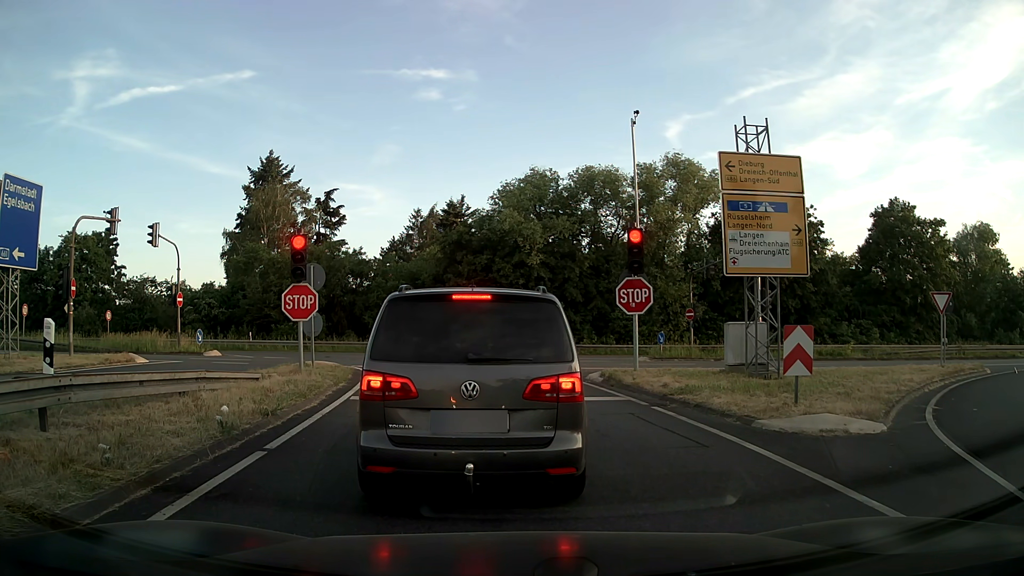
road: motorway_link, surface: asphalt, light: Day
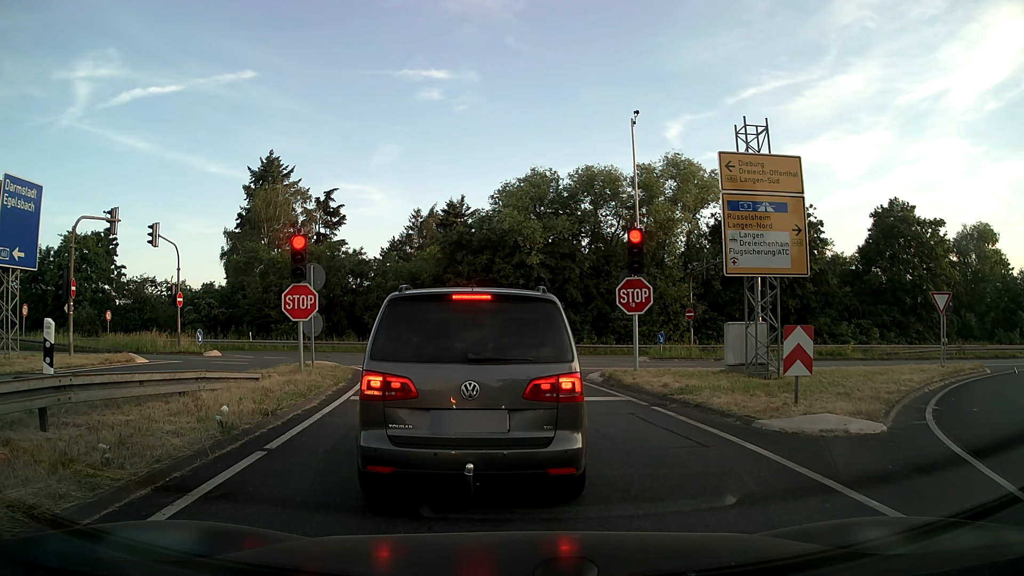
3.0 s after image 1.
(0.0, 0.0) m; 0°
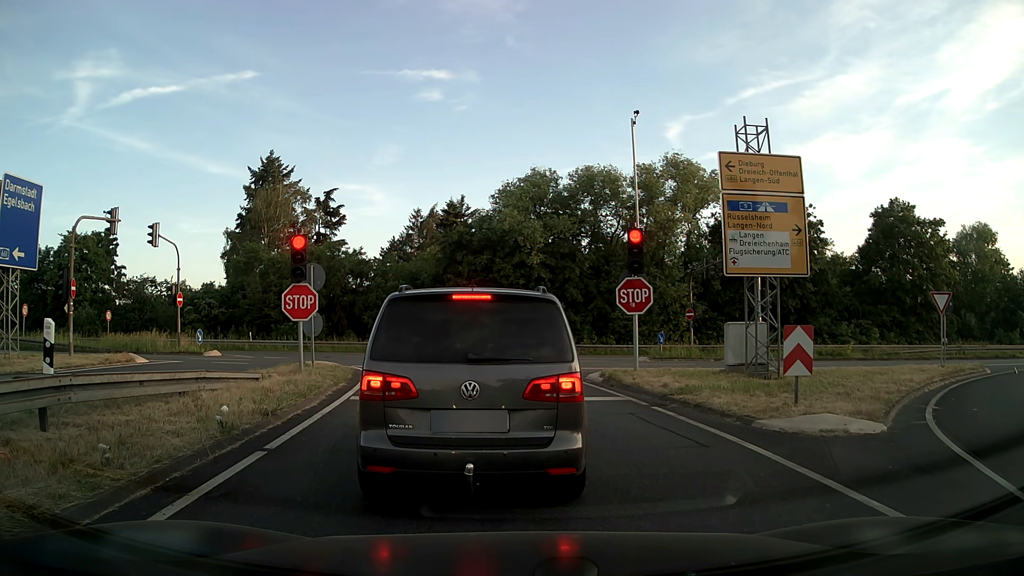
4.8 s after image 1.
(0.0, 0.0) m; 0°
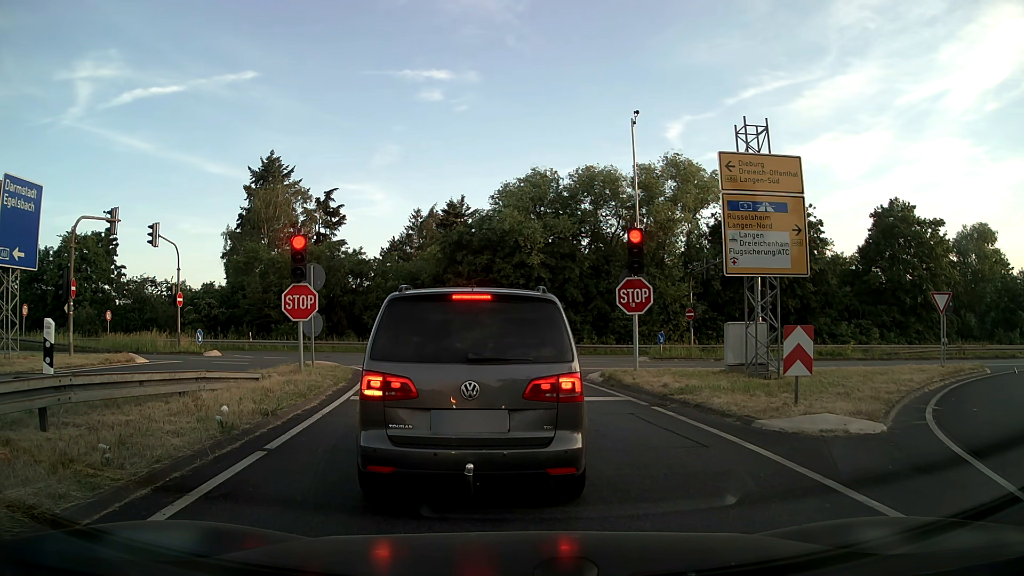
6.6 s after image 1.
(0.0, 0.0) m; 0°
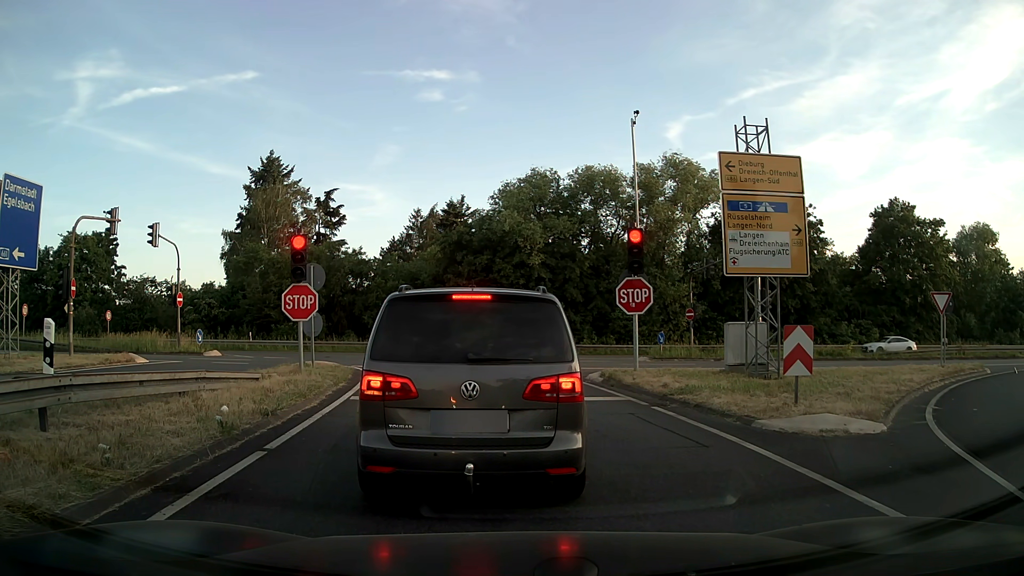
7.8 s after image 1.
(0.0, 0.0) m; 0°
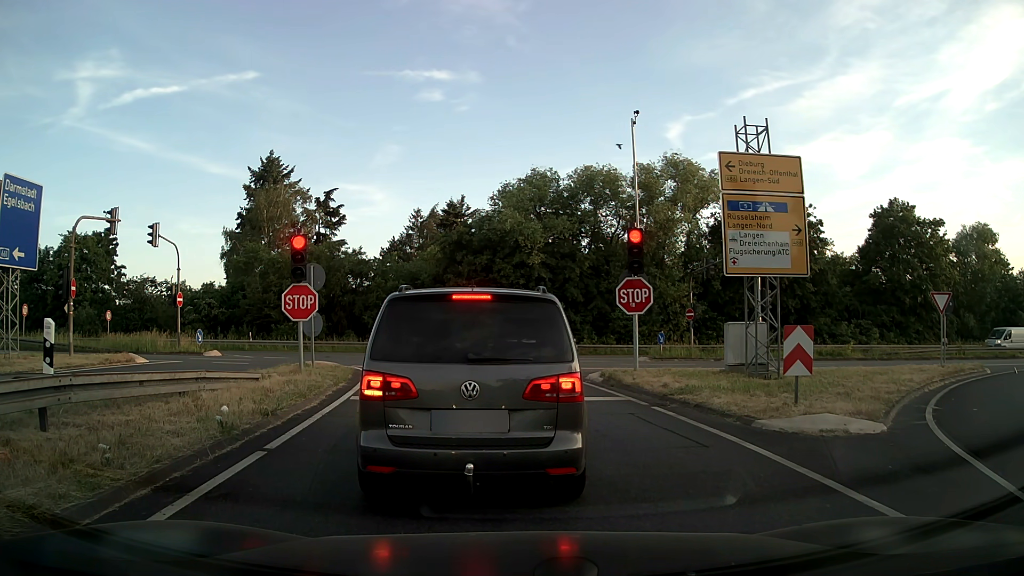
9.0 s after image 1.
(0.0, 0.0) m; 0°
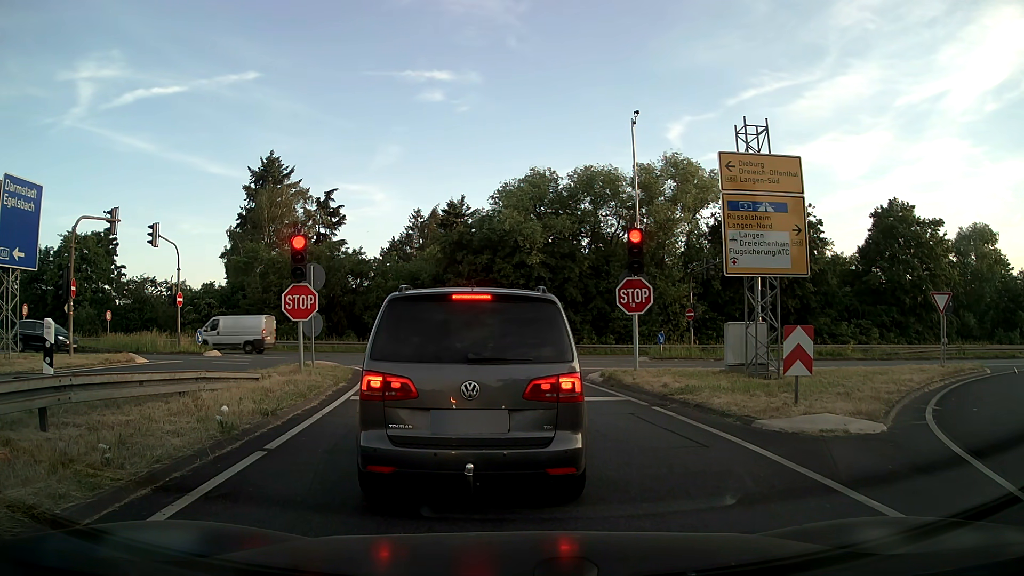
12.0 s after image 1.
(0.0, 0.0) m; 0°
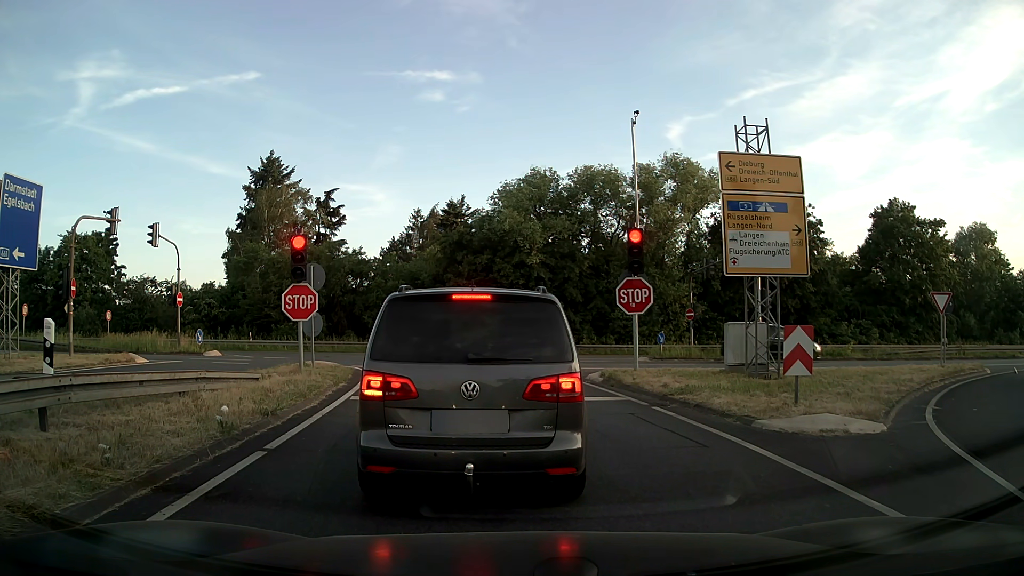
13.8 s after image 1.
(0.0, 0.0) m; 0°
